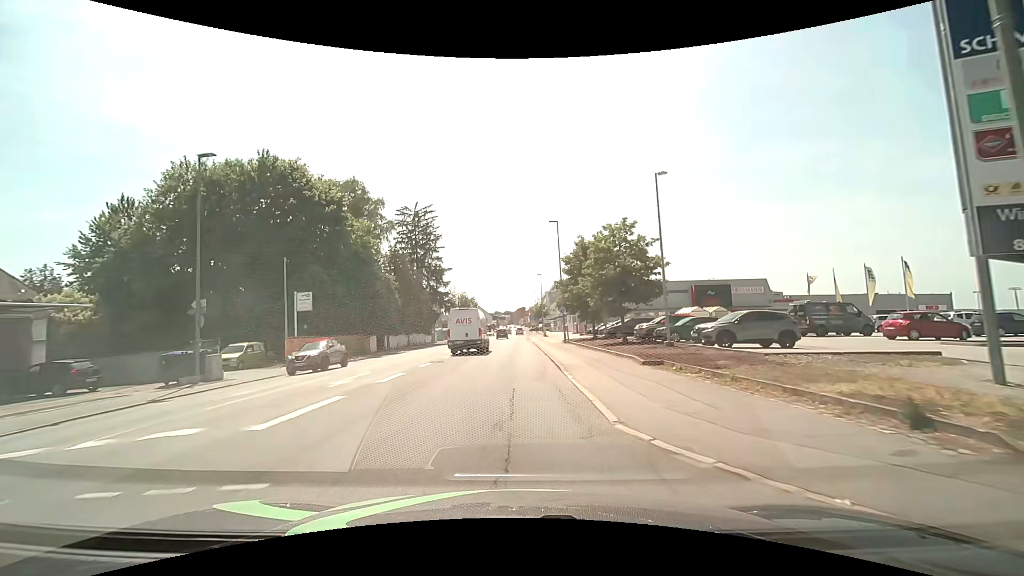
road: tertiary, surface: asphalt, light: Day
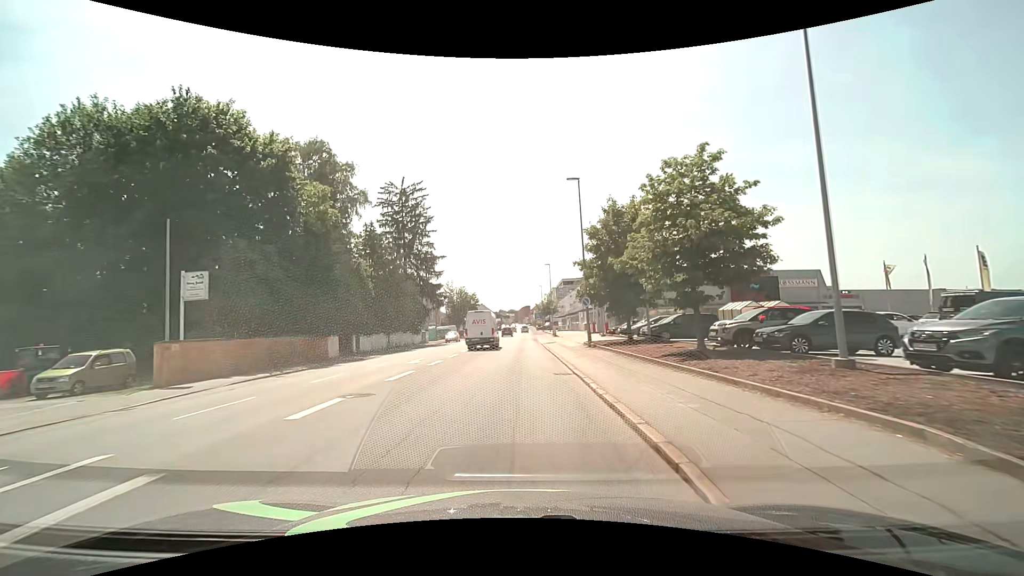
(0.0, +11.8) m; 0°
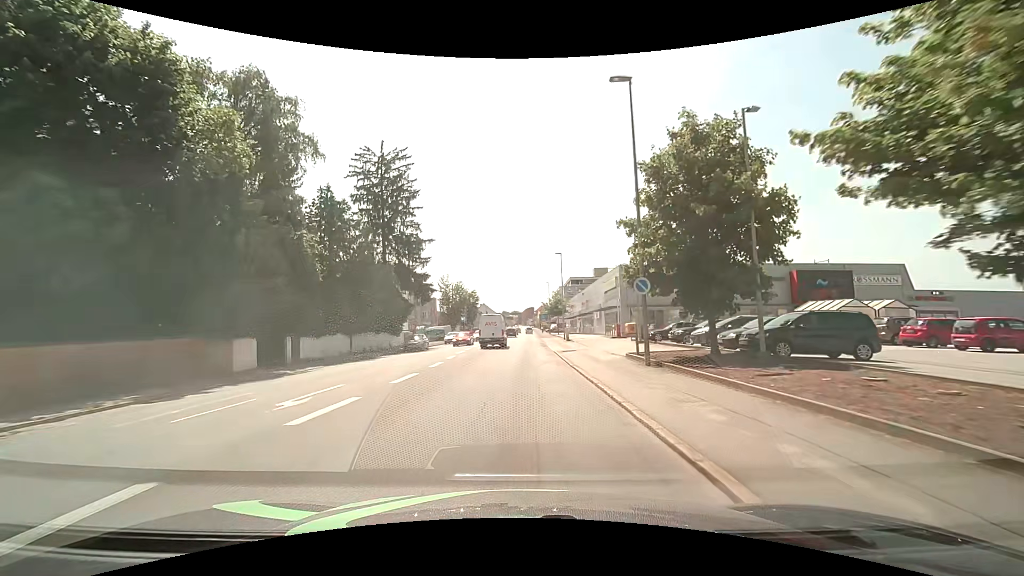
(-0.1, +12.5) m; 0°
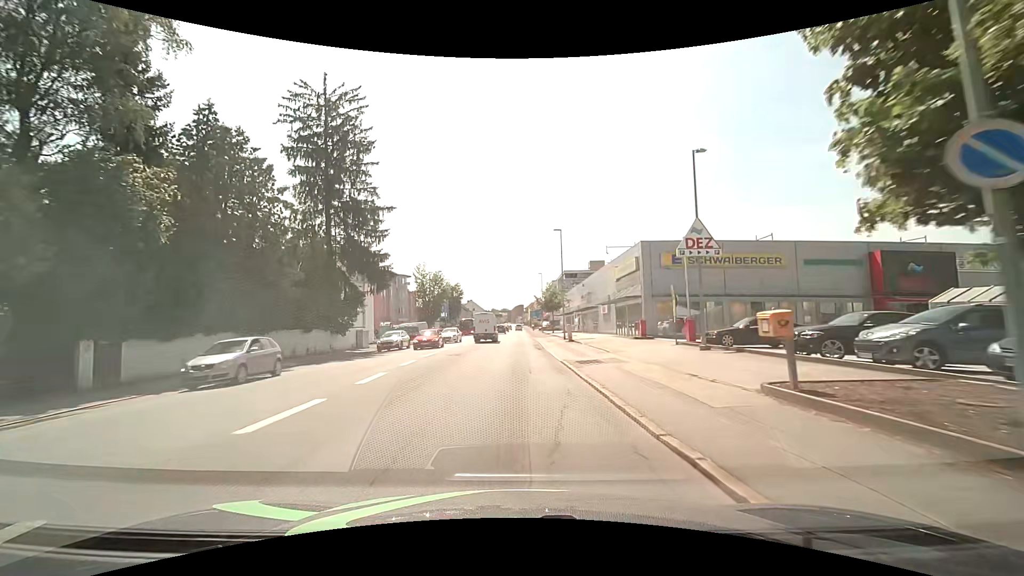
(+0.1, +13.0) m; +1°
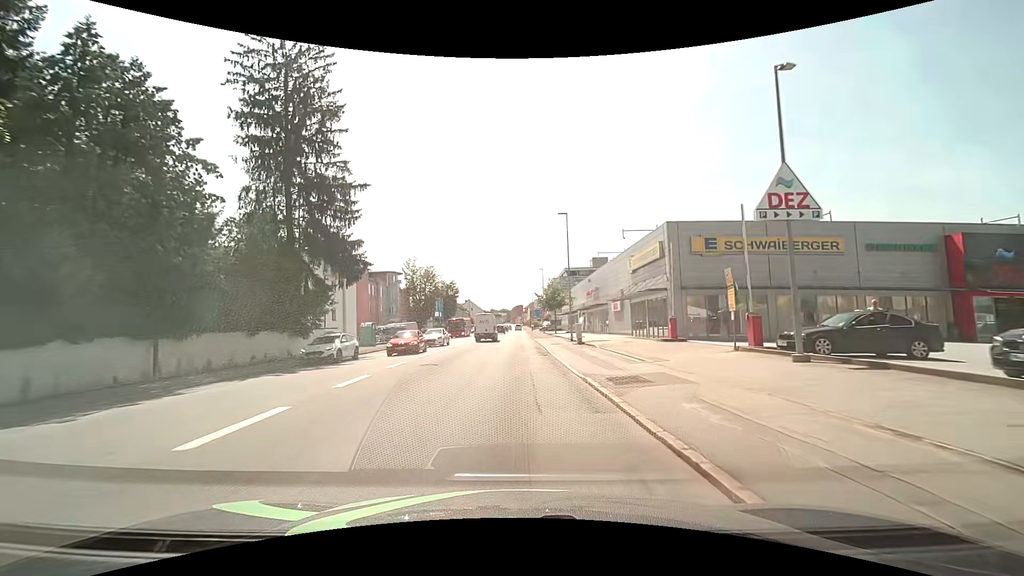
(0.0, +6.7) m; 0°
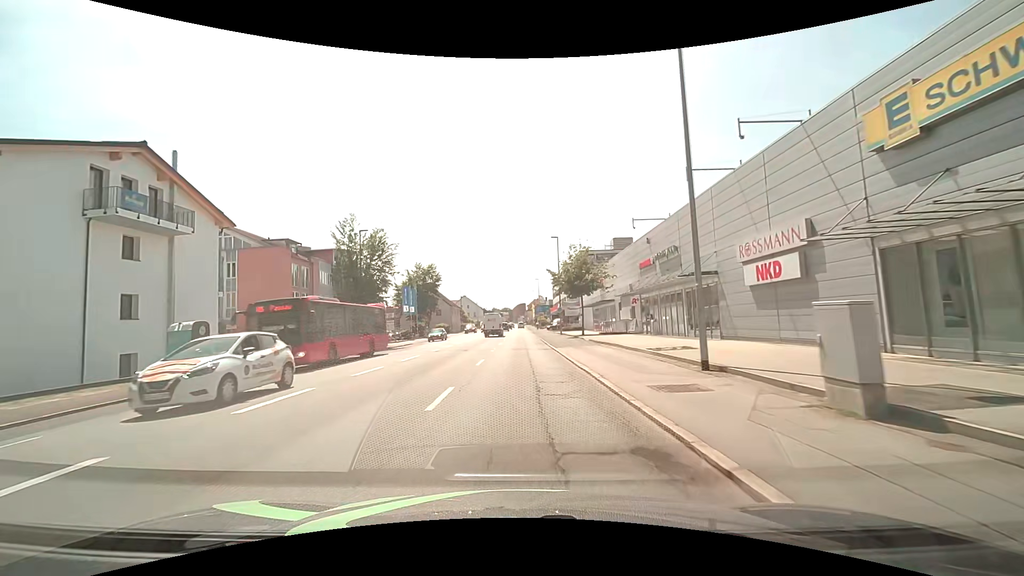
(-0.1, +27.5) m; 0°
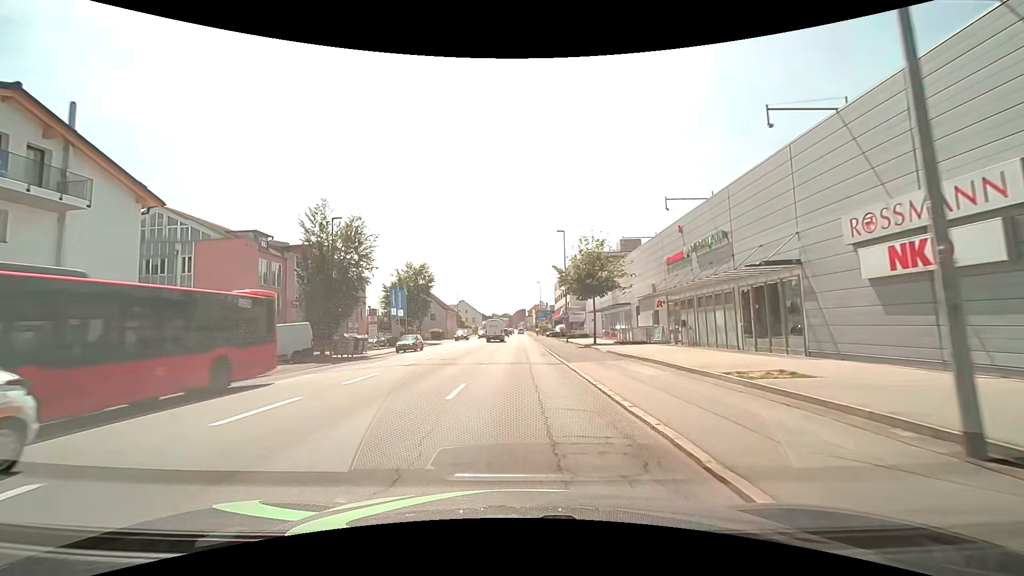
(-0.1, +6.7) m; 0°
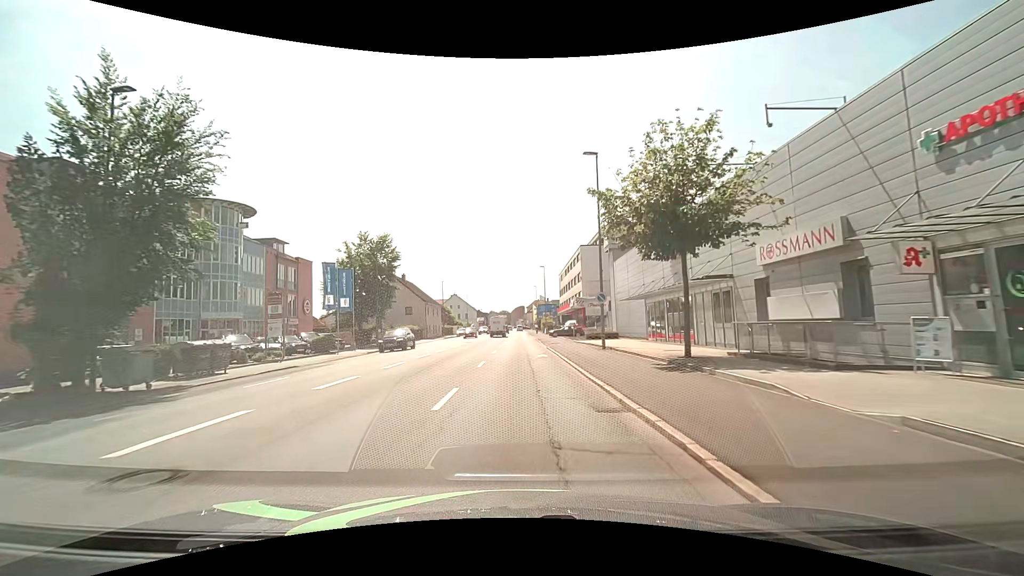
(0.0, +20.0) m; 0°
(0, +10) (0, +20) (0, +30) (0, +40) (0, +50) (0, +60) (0, +70) (0, +80) (0, +90) (0, +100) m
